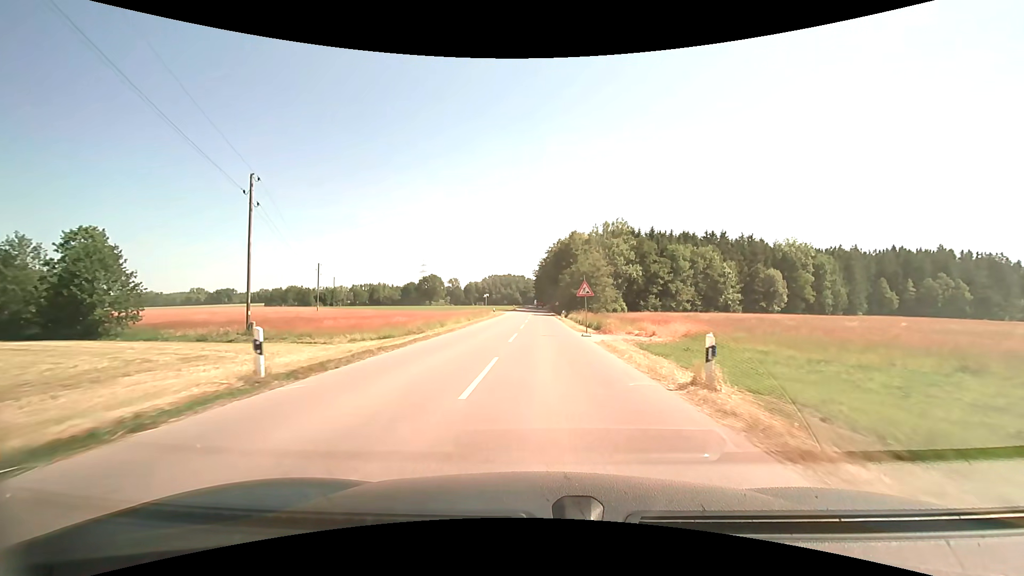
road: tertiary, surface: asphalt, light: Day
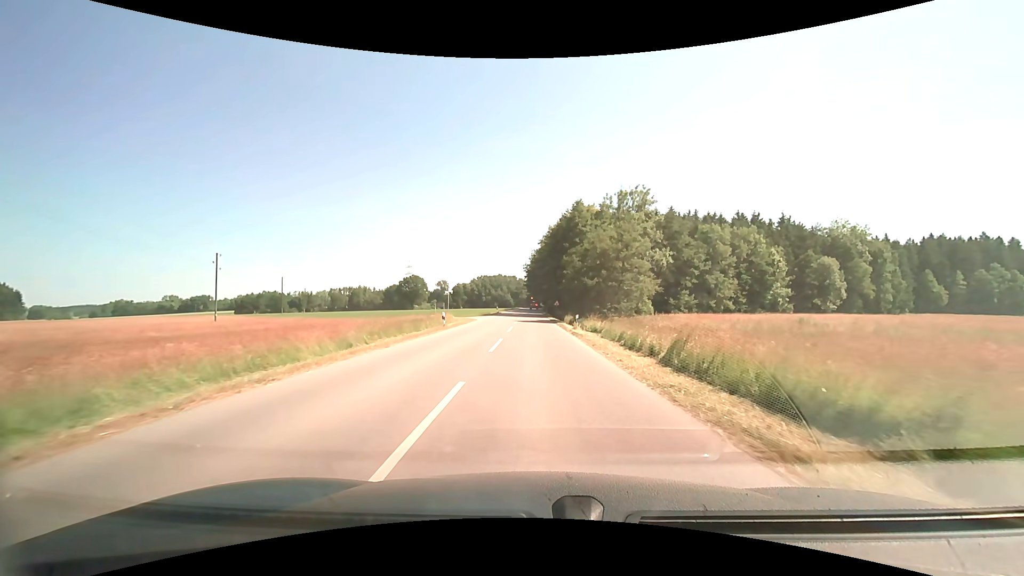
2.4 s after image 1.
(+0.2, +28.0) m; +1°
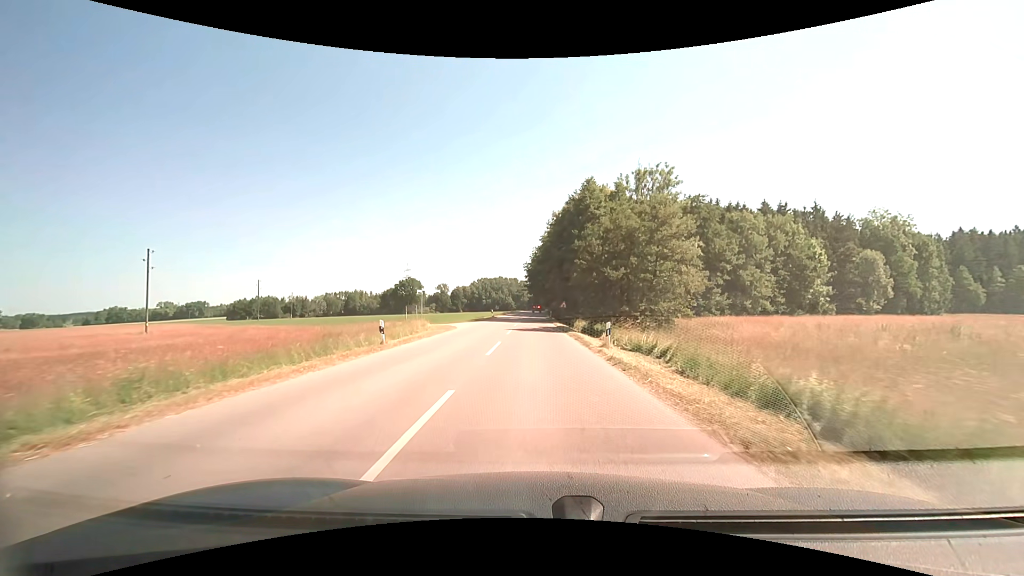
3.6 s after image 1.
(0.0, +12.4) m; 0°
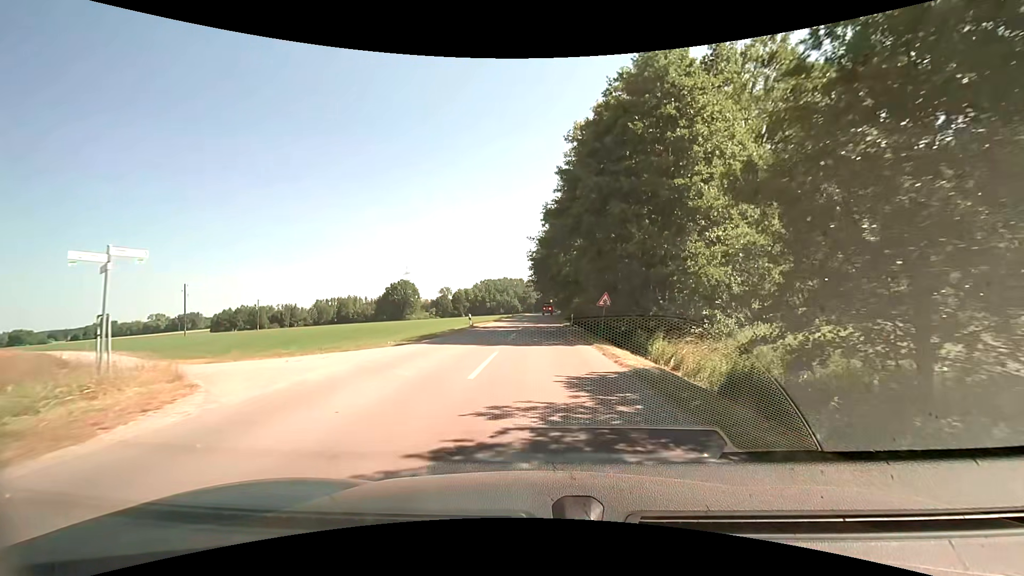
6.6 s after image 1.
(-0.2, +28.6) m; -1°
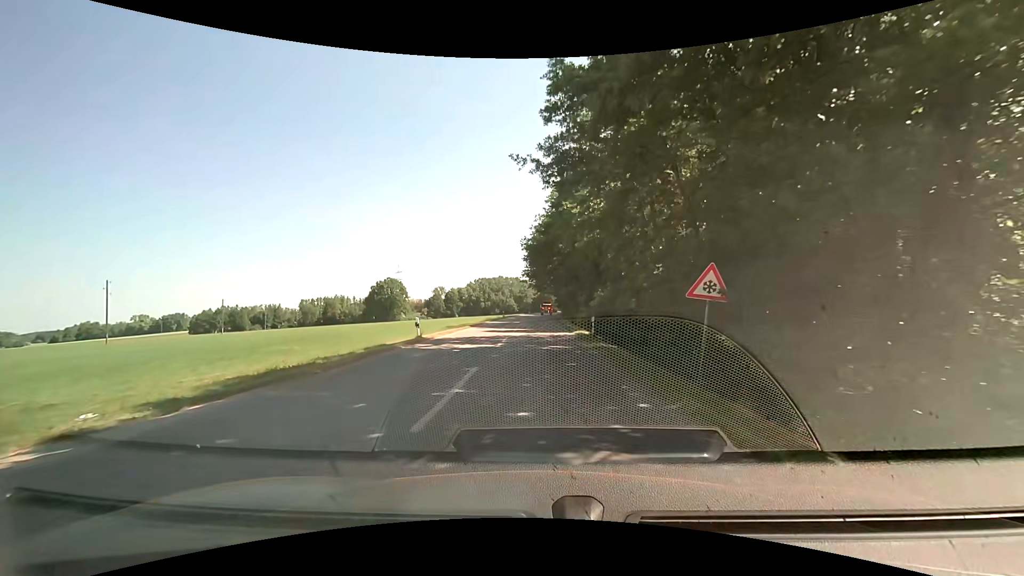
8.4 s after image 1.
(+0.1, +16.3) m; +1°
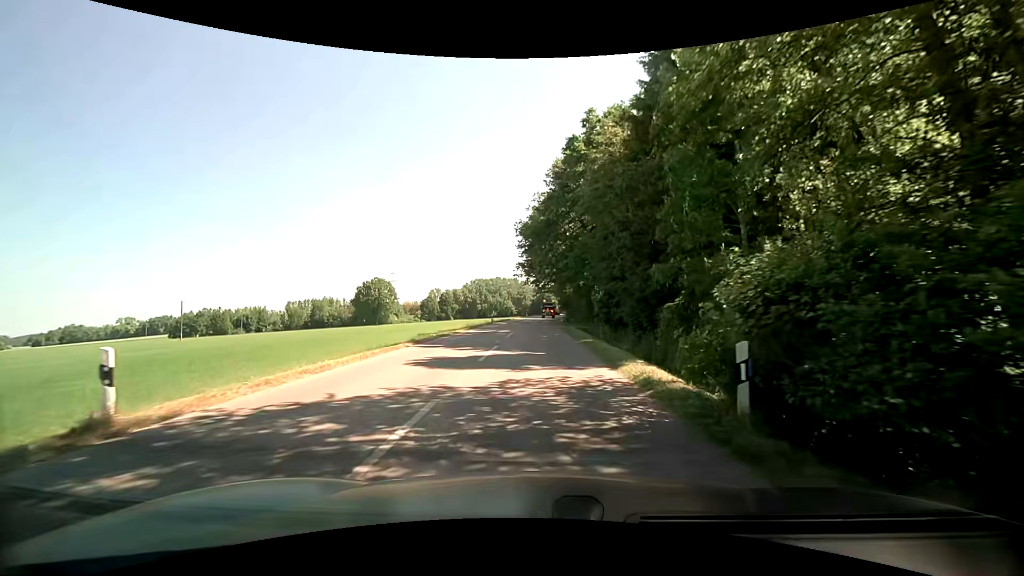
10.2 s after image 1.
(0.0, +16.3) m; 0°
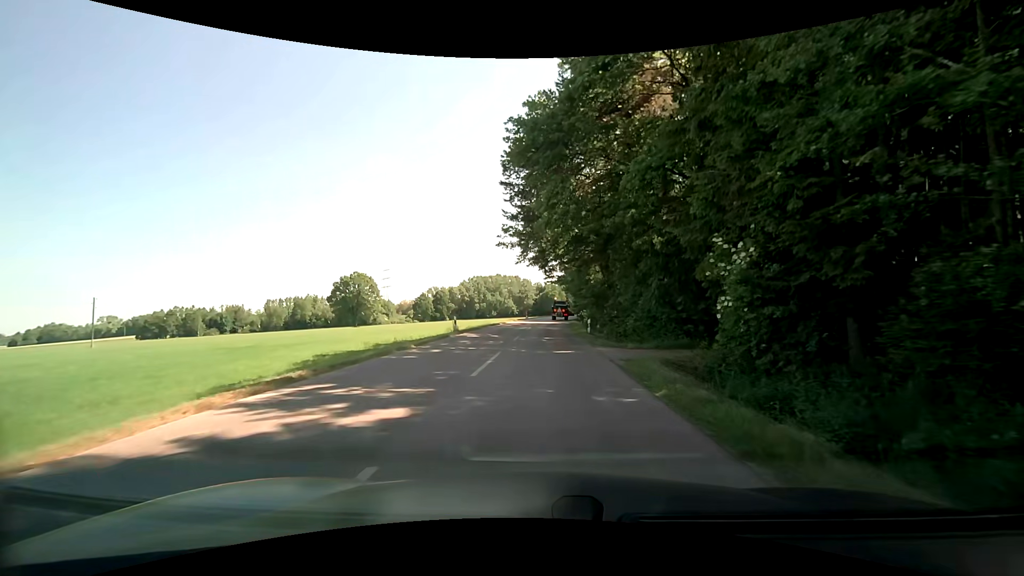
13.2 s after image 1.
(-0.3, +27.1) m; -1°
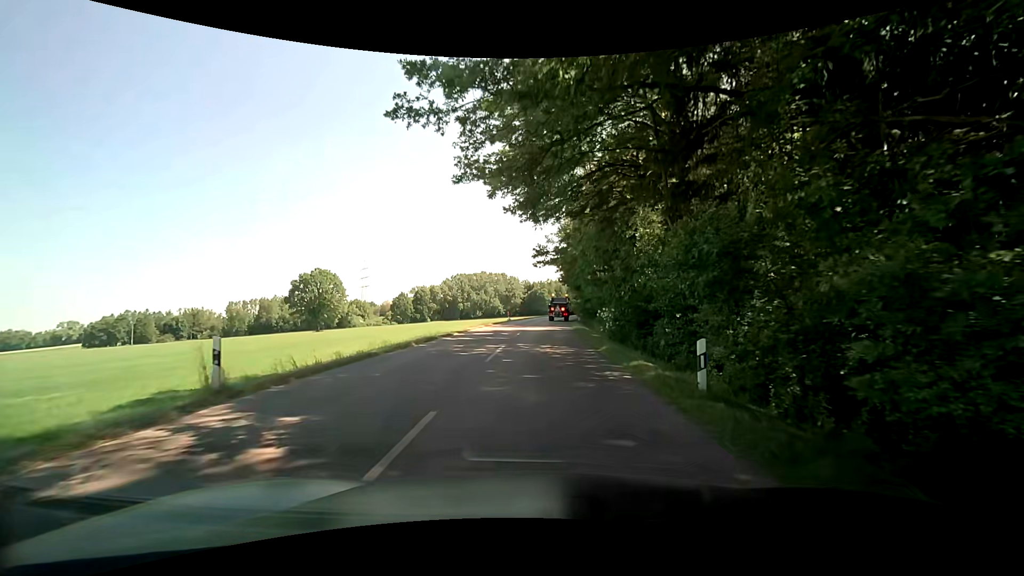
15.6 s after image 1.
(+0.3, +21.4) m; +1°
